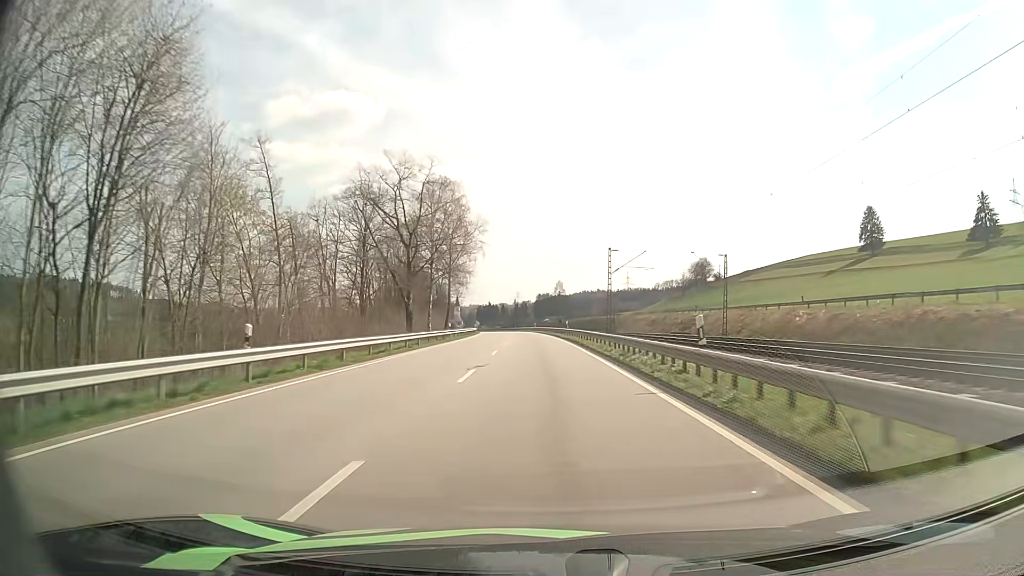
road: primary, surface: asphalt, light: Day
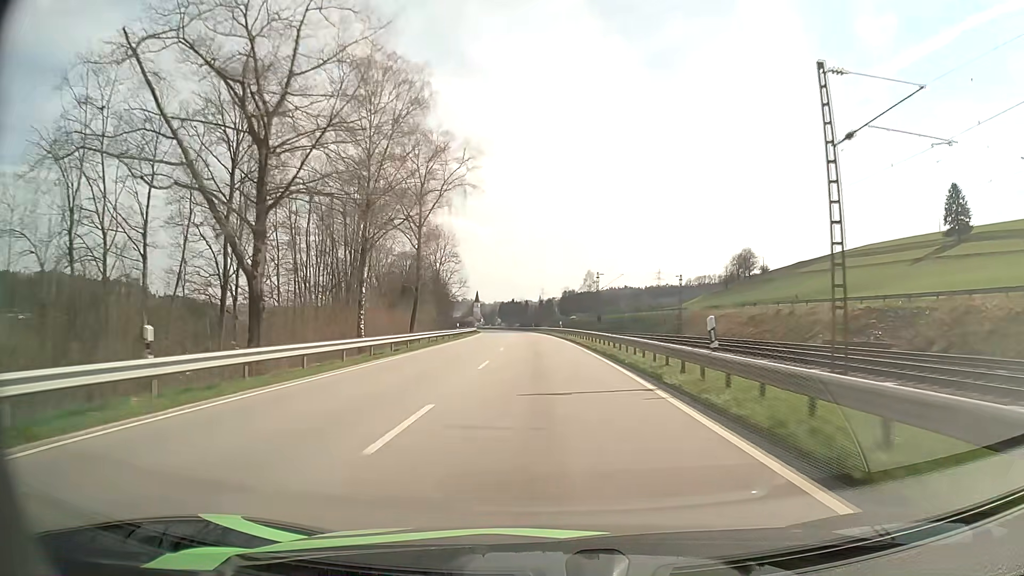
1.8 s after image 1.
(-0.8, +44.8) m; -2°
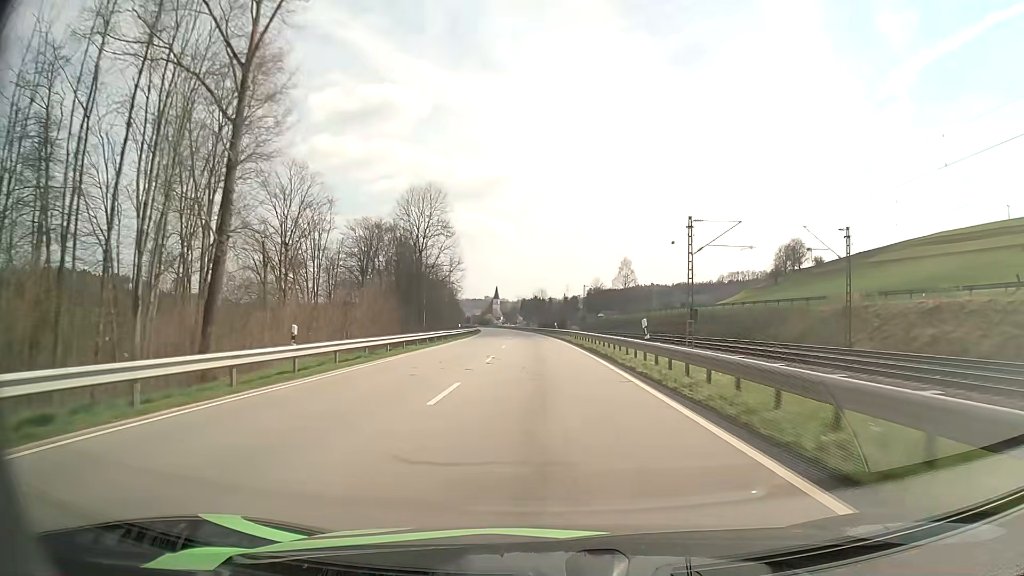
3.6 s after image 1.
(-0.8, +45.0) m; -2°
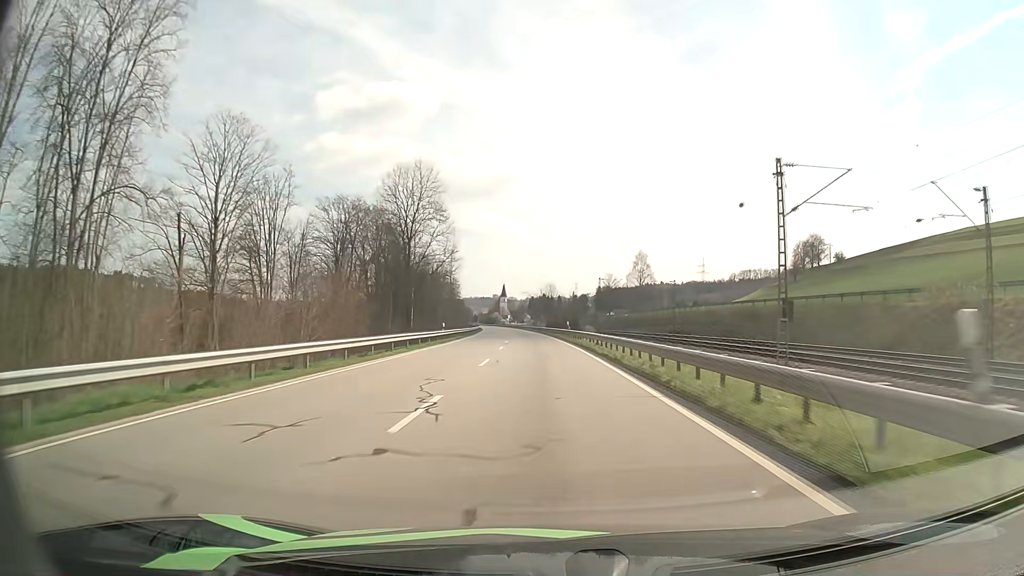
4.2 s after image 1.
(-0.2, +15.1) m; -1°
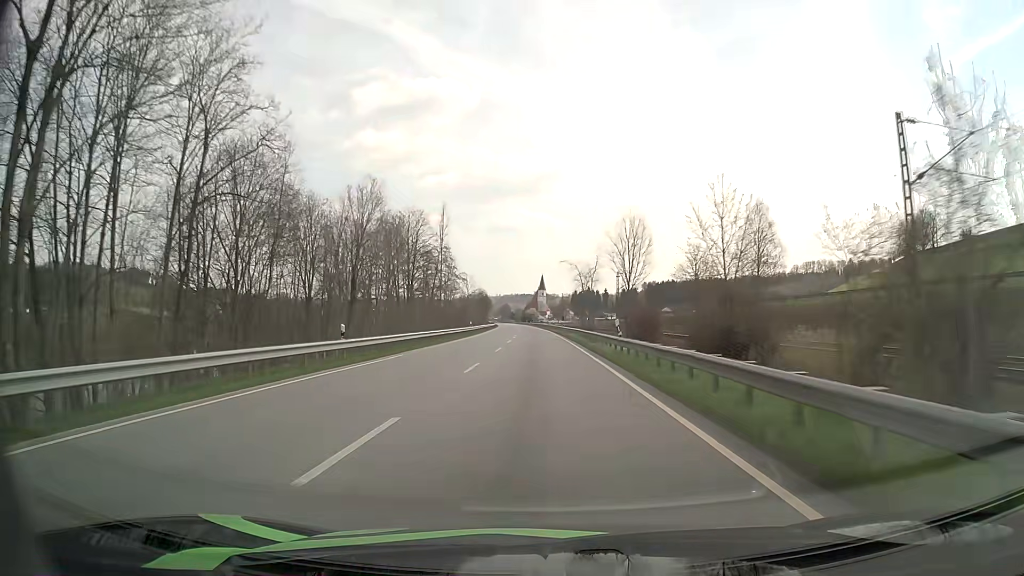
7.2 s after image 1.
(-2.2, +76.6) m; -3°
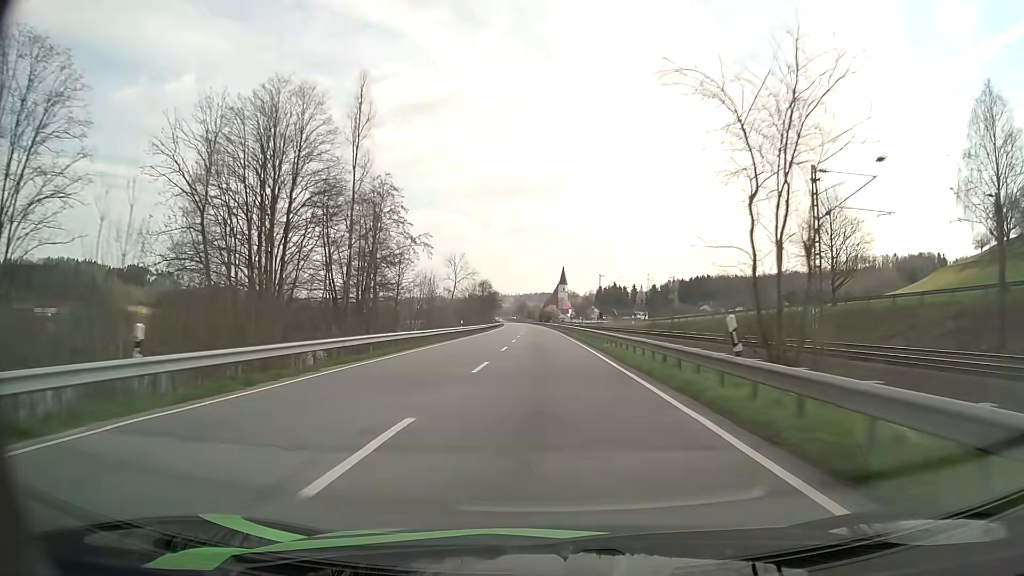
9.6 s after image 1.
(-1.2, +61.6) m; -2°
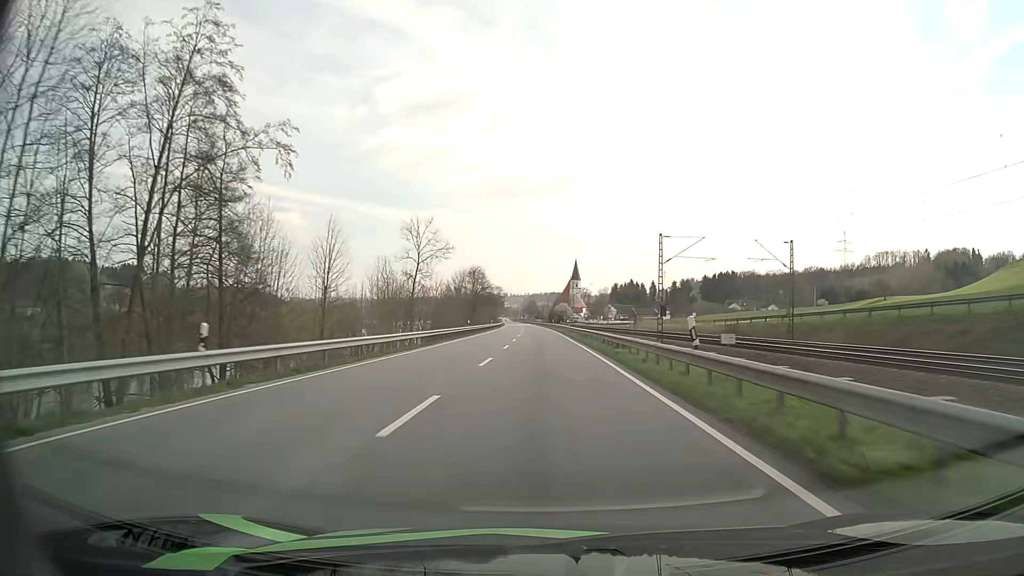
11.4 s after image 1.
(-0.3, +45.6) m; -1°
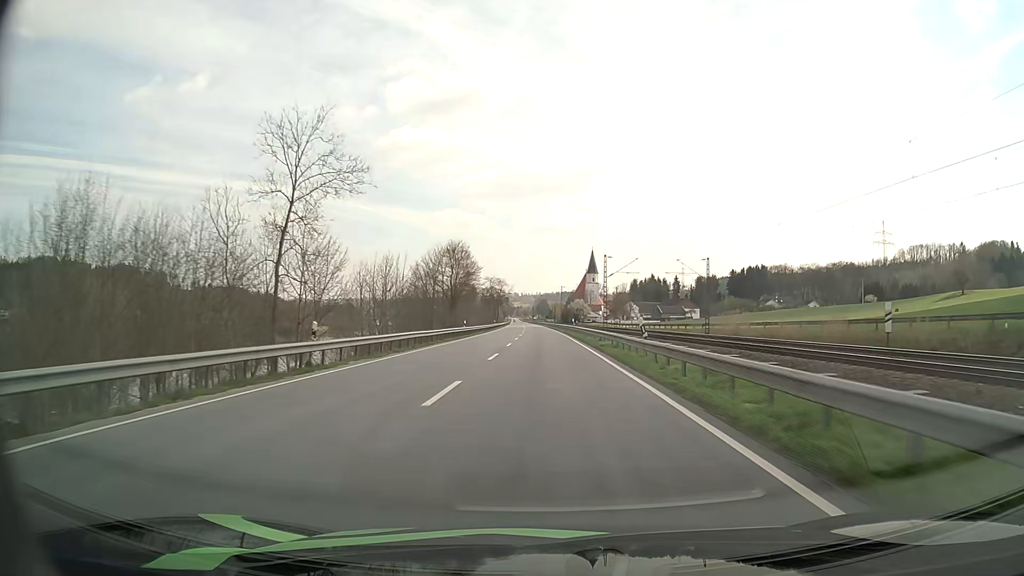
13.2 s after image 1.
(-0.3, +45.8) m; -1°
(0, +10) (0, +20) (0, +30) (0, +40) (0, +50) (-1, +60) (-1, +70) (-1, +80) (-1, +90) (-1, +100) m
